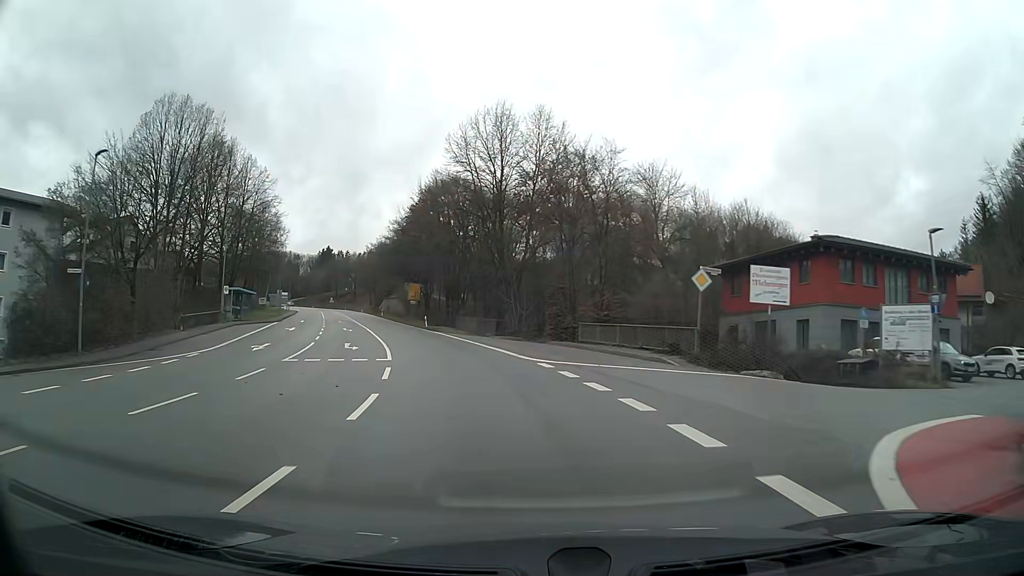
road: primary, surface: asphalt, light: Day
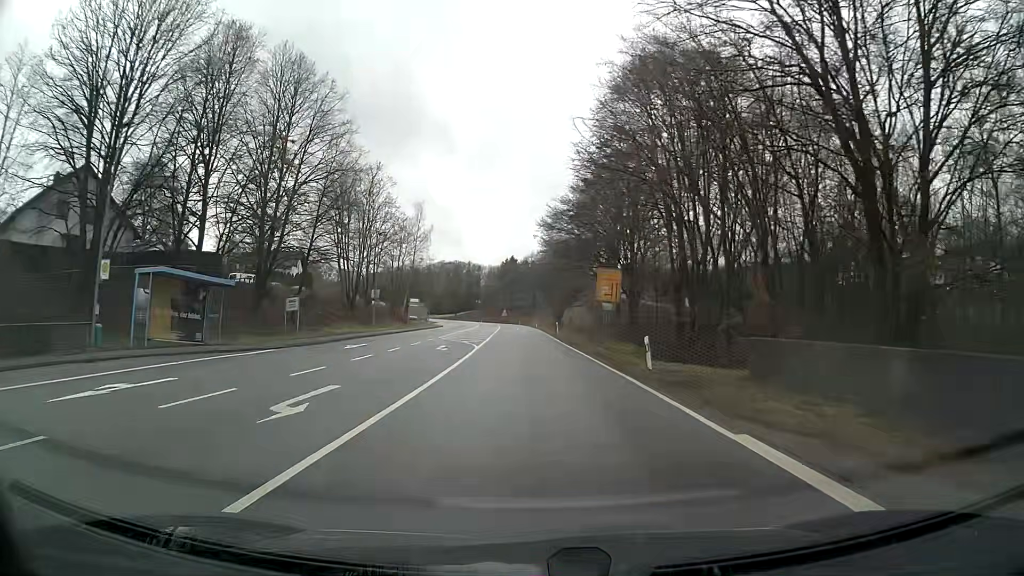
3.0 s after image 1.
(-6.5, +39.4) m; -16°
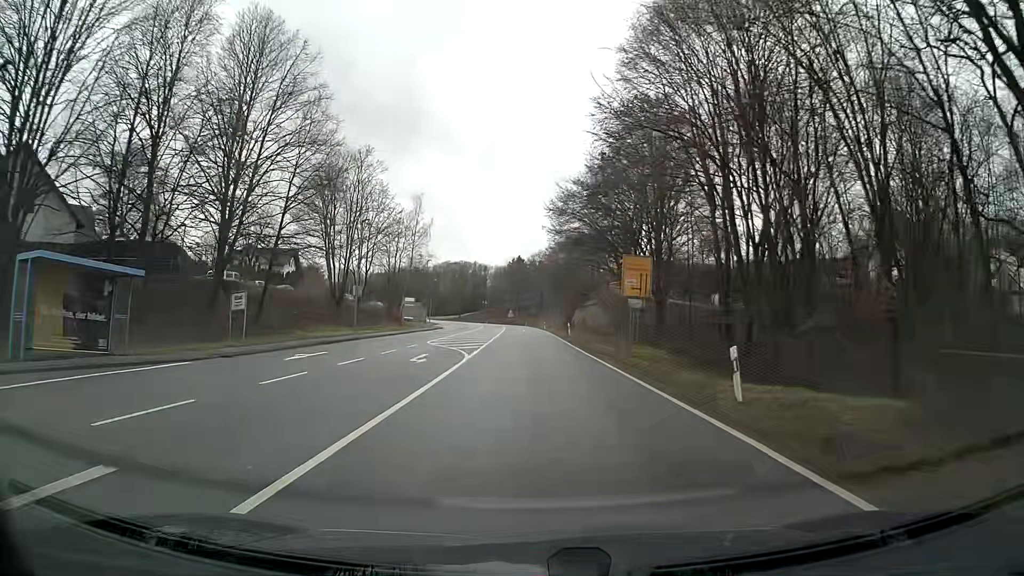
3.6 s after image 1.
(0.0, +8.1) m; 0°
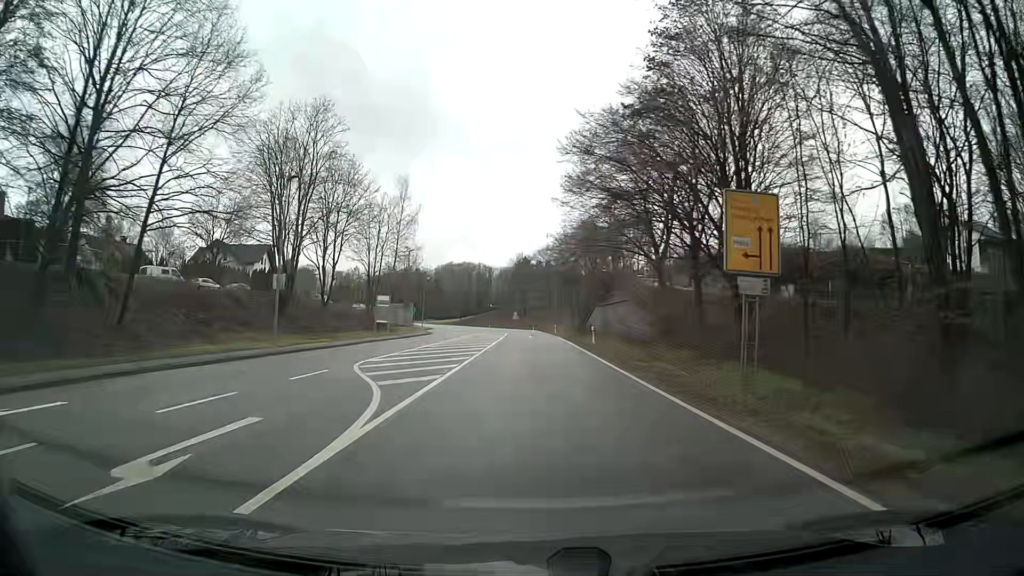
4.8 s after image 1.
(-0.1, +16.5) m; 0°
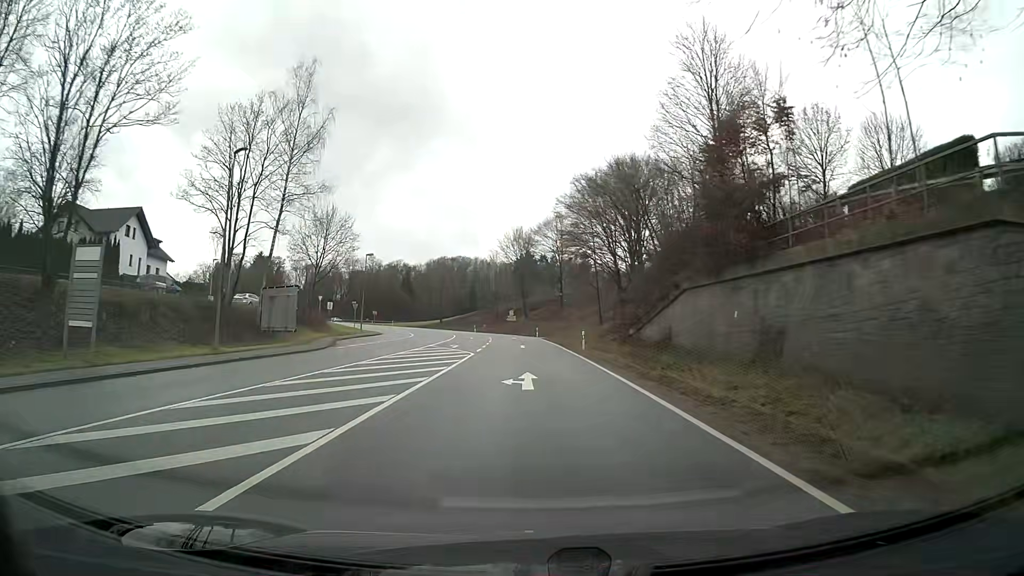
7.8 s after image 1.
(-0.2, +41.7) m; -1°
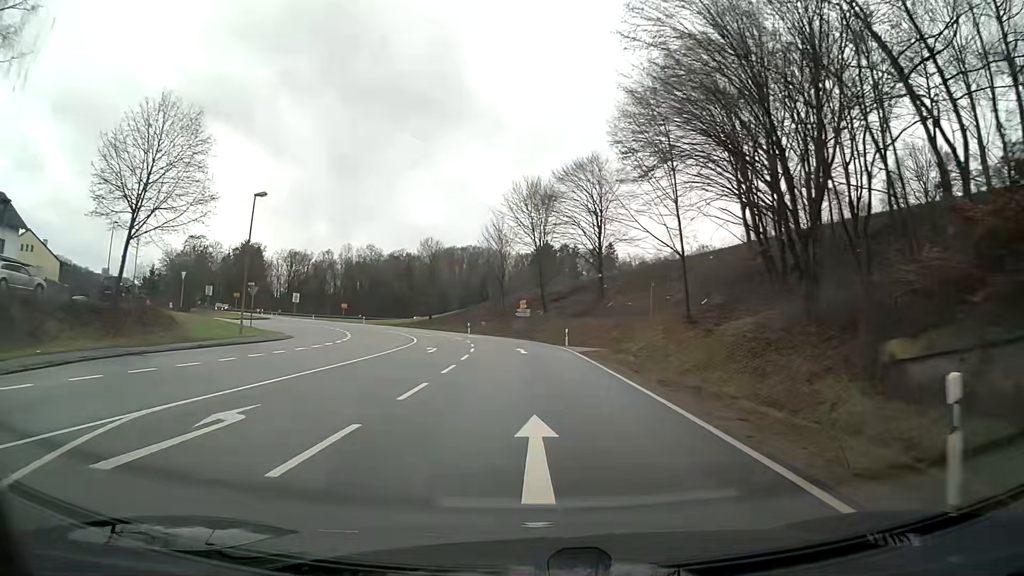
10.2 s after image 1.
(-0.4, +33.7) m; -2°
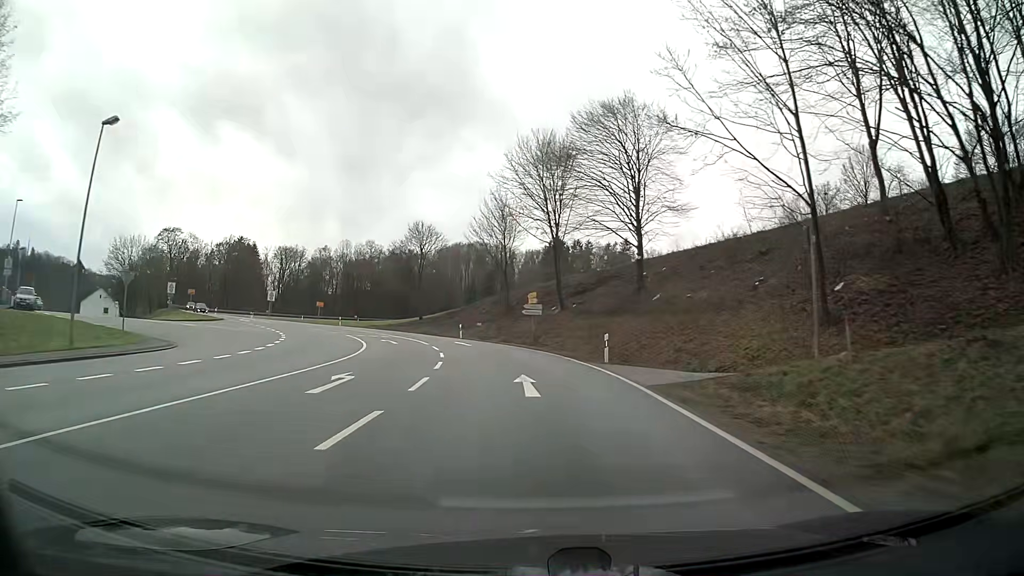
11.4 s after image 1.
(-0.1, +16.8) m; -1°
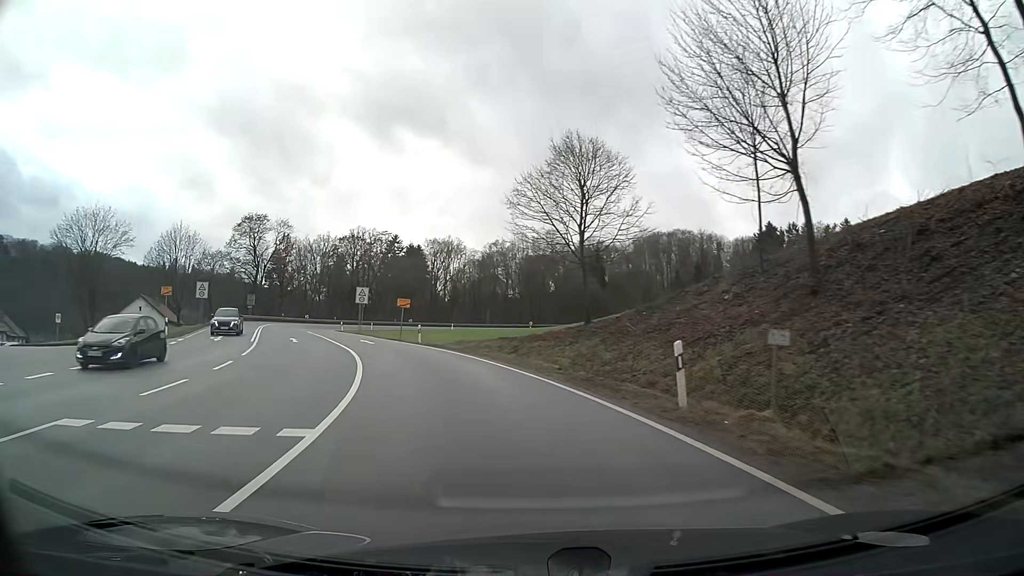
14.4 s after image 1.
(-5.1, +39.7) m; -19°
(-1, +10) (-3, +20) (-5, +29) (-9, +39) (-13, +48) (-16, +57) (-20, +67) (-22, +76) (-23, +86) (-23, +96) m
